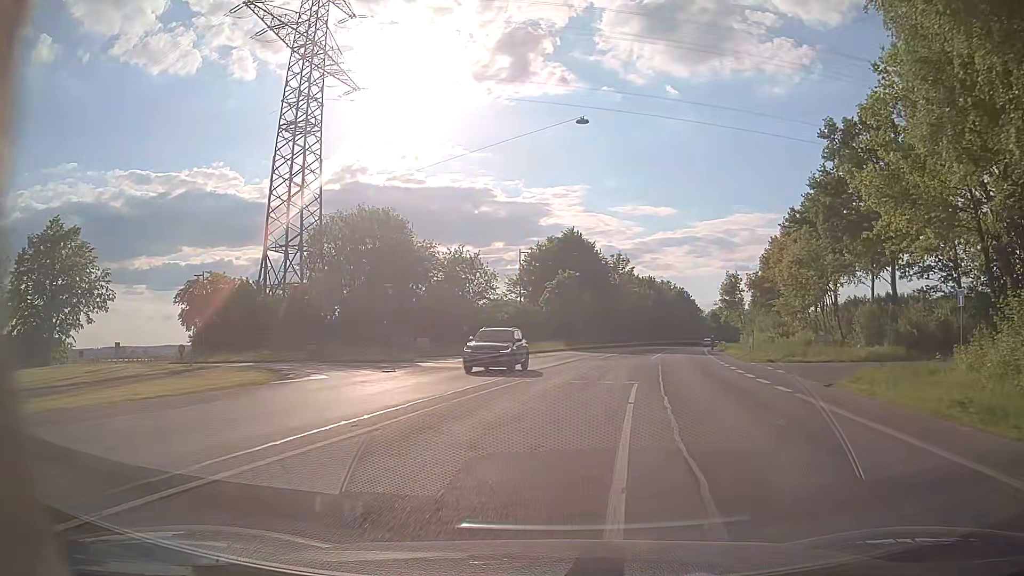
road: secondary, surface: asphalt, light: Day
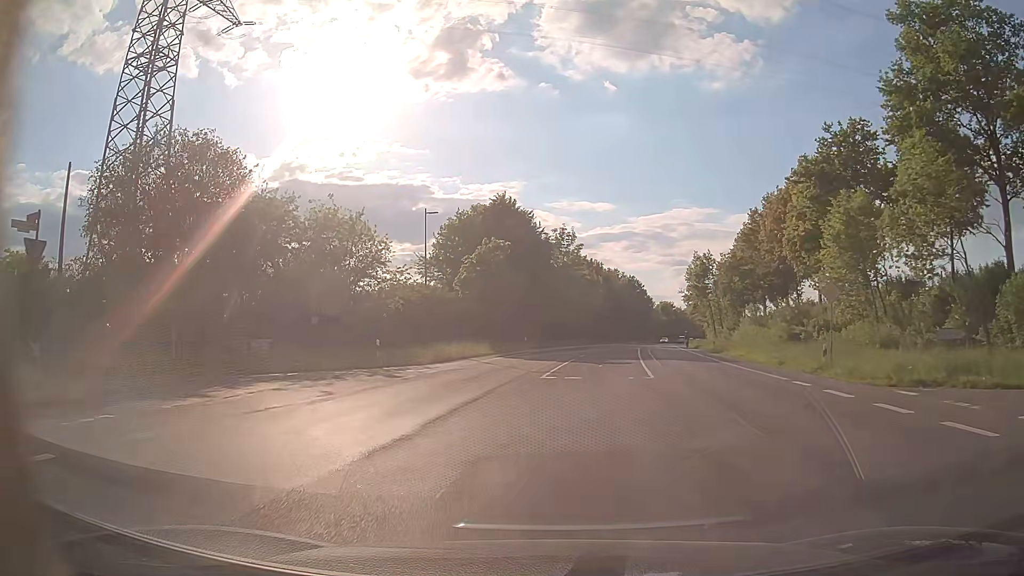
(+1.3, +21.4) m; +6°
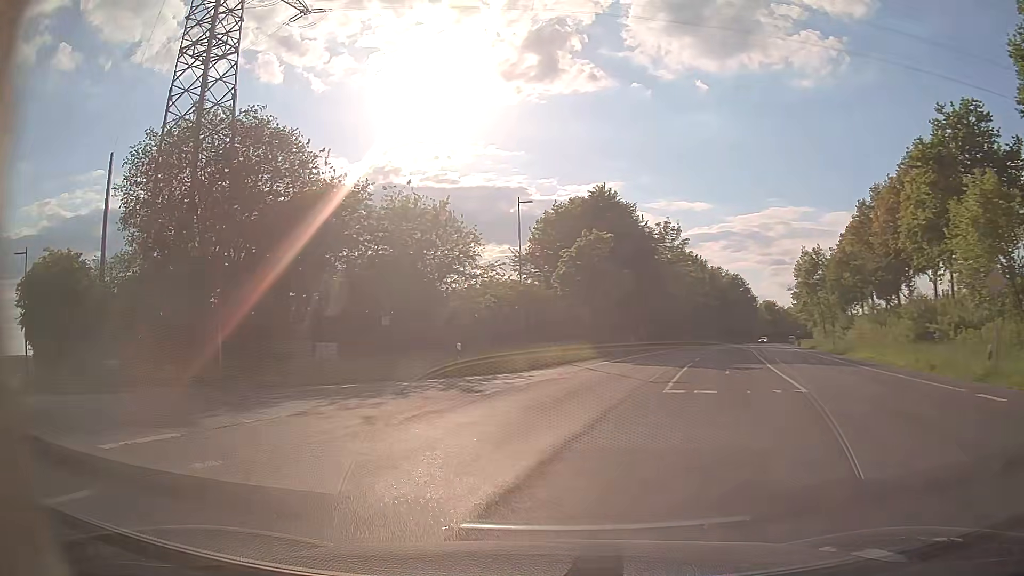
(-0.2, +4.6) m; -7°
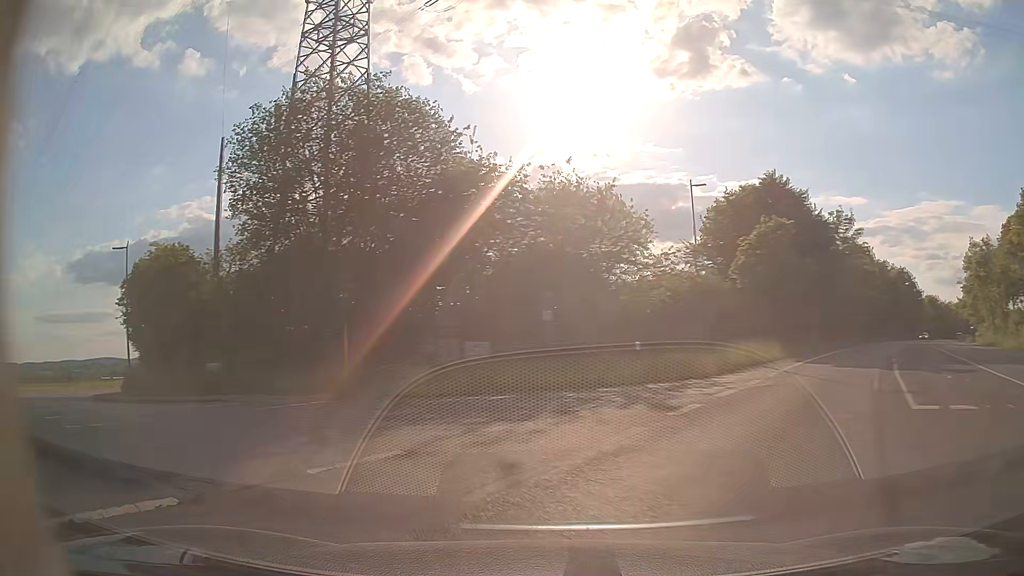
(-0.4, +4.2) m; -13°
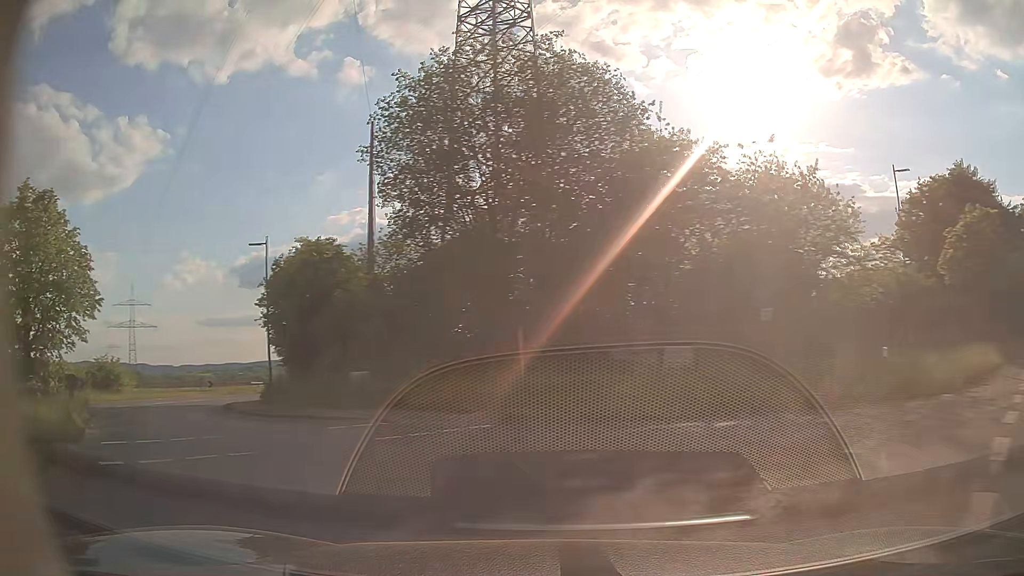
(-0.6, +4.0) m; -17°
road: tertiary
